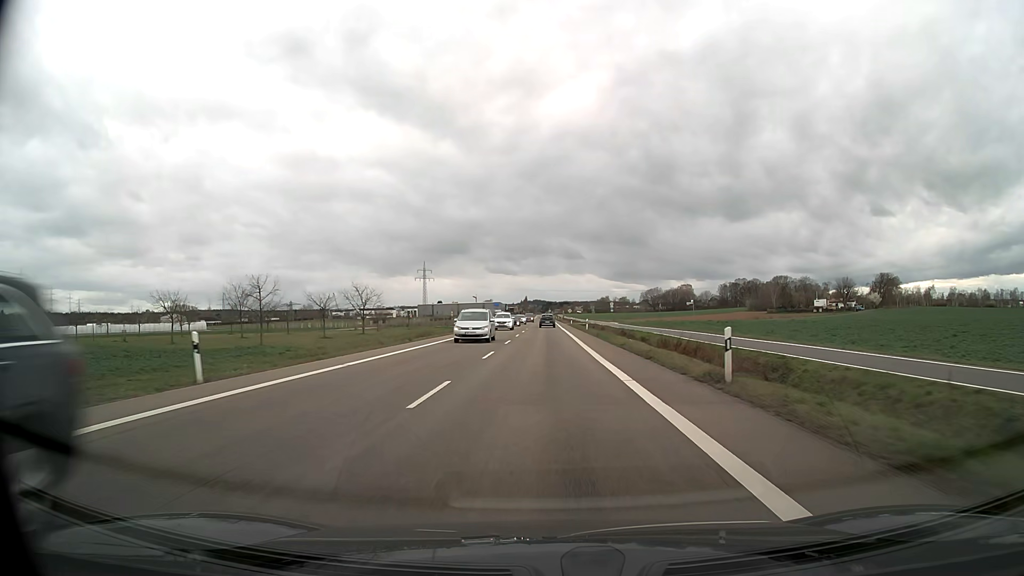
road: secondary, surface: asphalt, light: Day
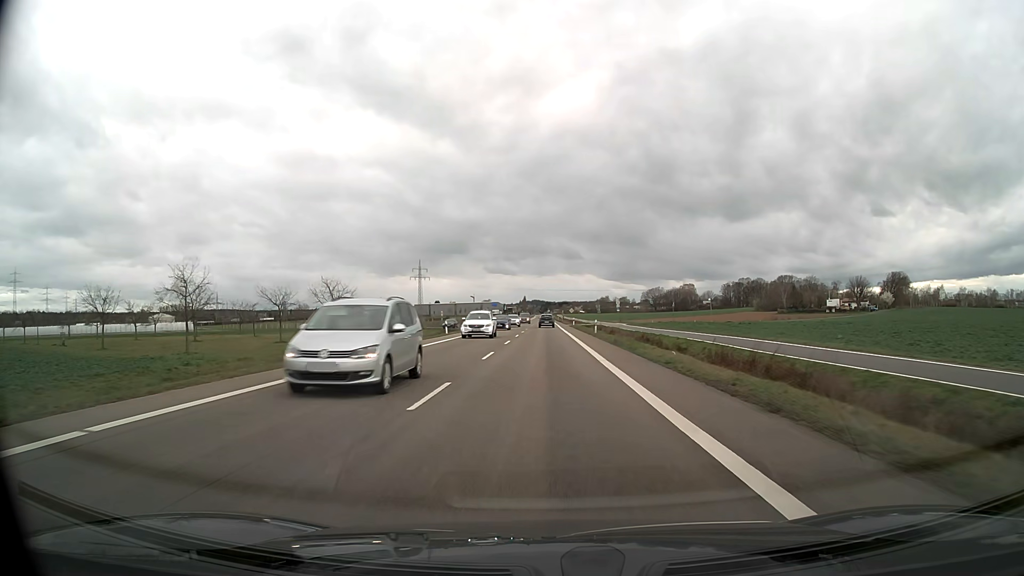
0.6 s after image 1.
(0.0, +11.6) m; 0°
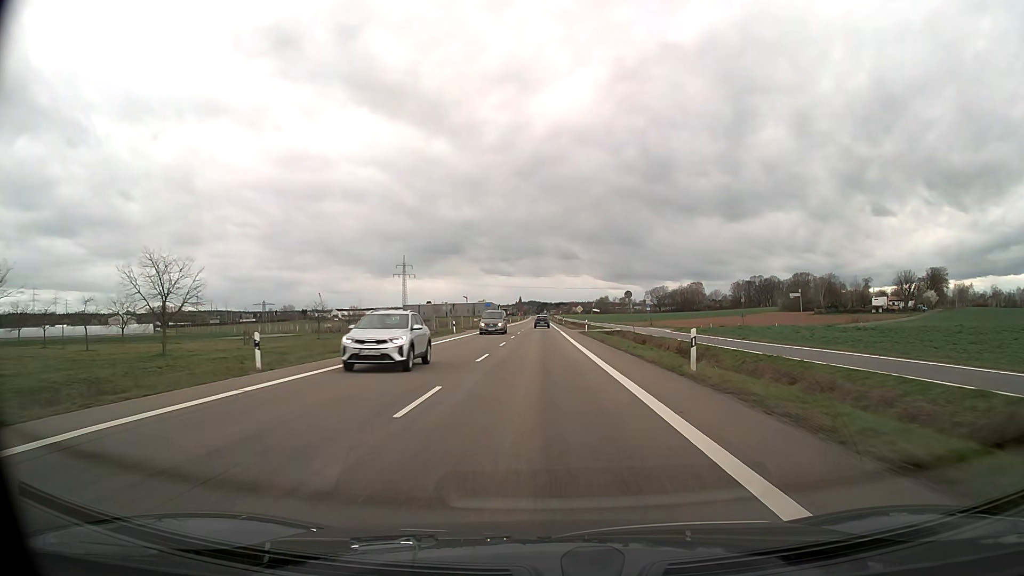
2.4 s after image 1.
(+0.2, +34.8) m; 0°
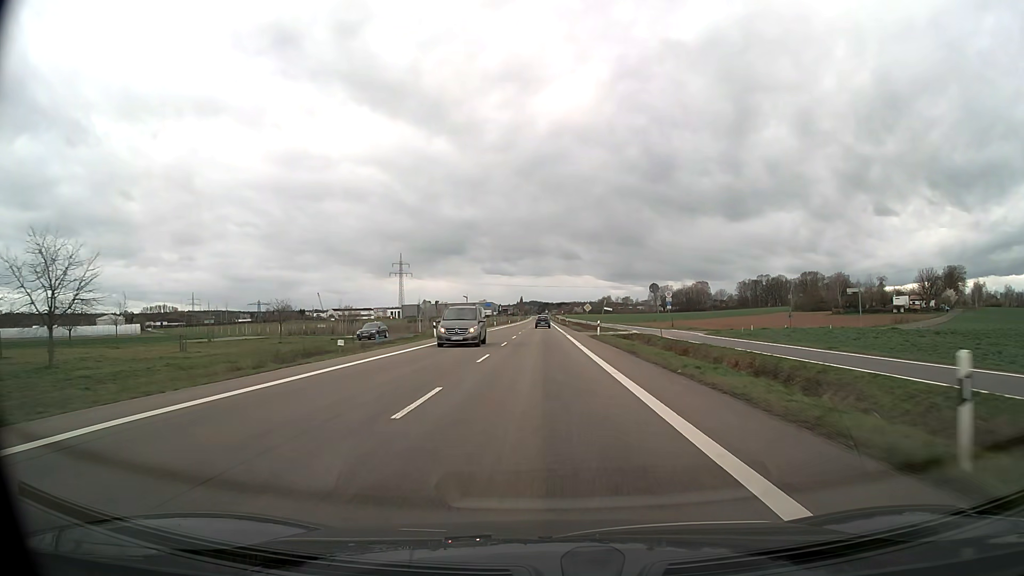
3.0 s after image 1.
(0.0, +11.6) m; 0°
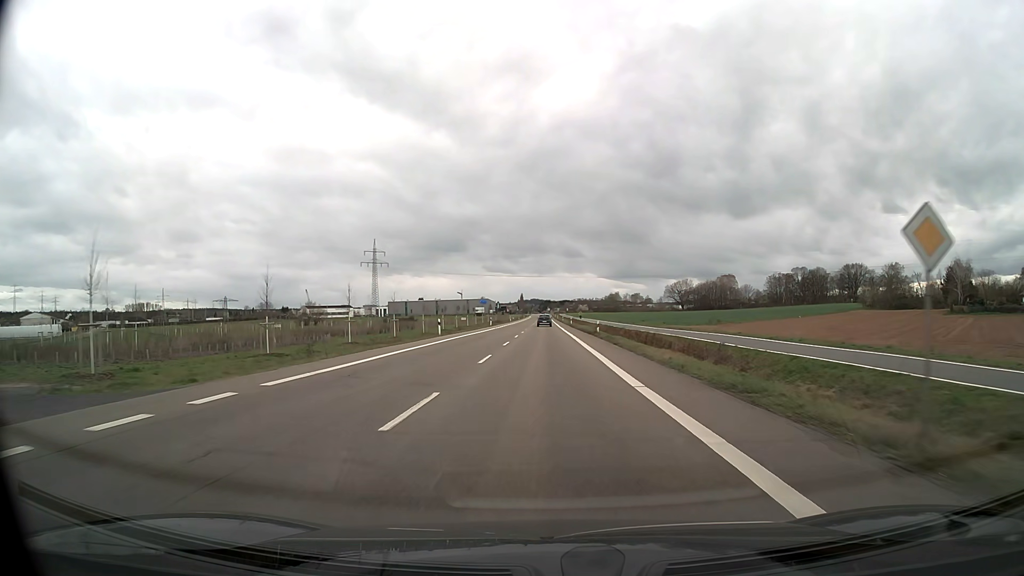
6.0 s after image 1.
(-0.1, +58.1) m; 0°
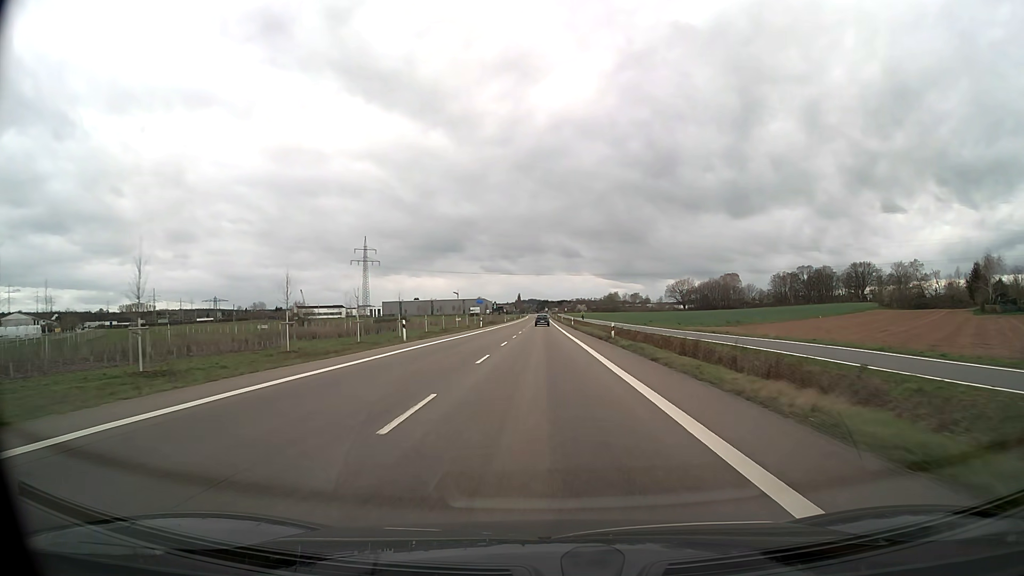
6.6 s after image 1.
(0.0, +11.6) m; 0°
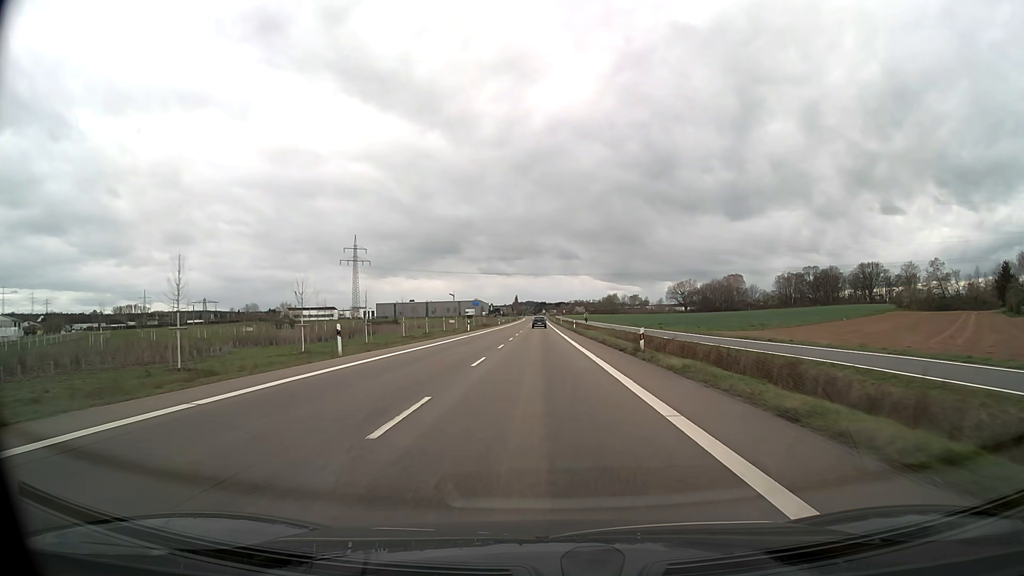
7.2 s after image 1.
(0.0, +11.6) m; 0°
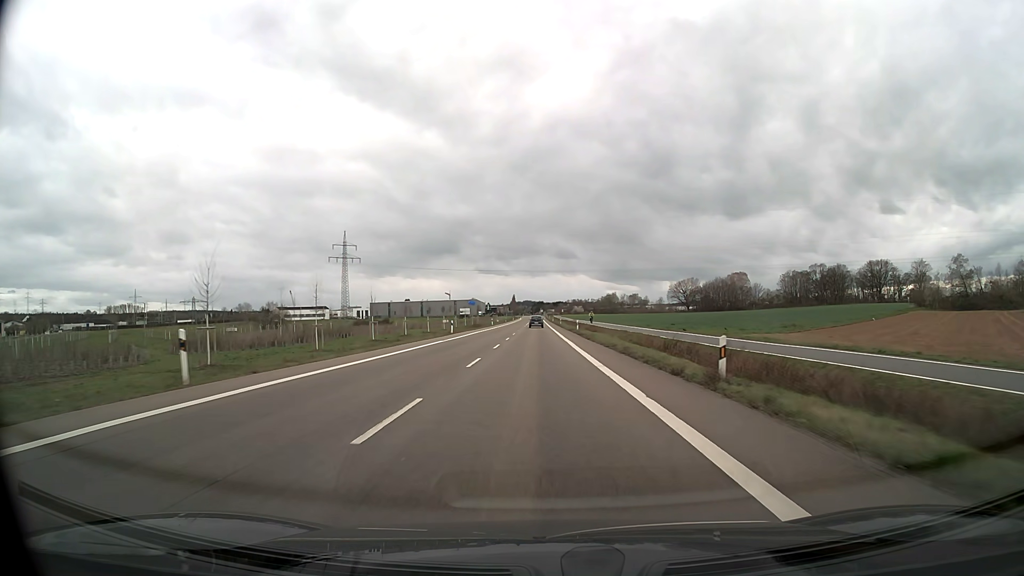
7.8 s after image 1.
(0.0, +11.6) m; 0°
(0, +10) (0, +20) (0, +30) (0, +40) (0, +50) (0, +60) (0, +70) (0, +80) (-1, +90) (-1, +100) m
